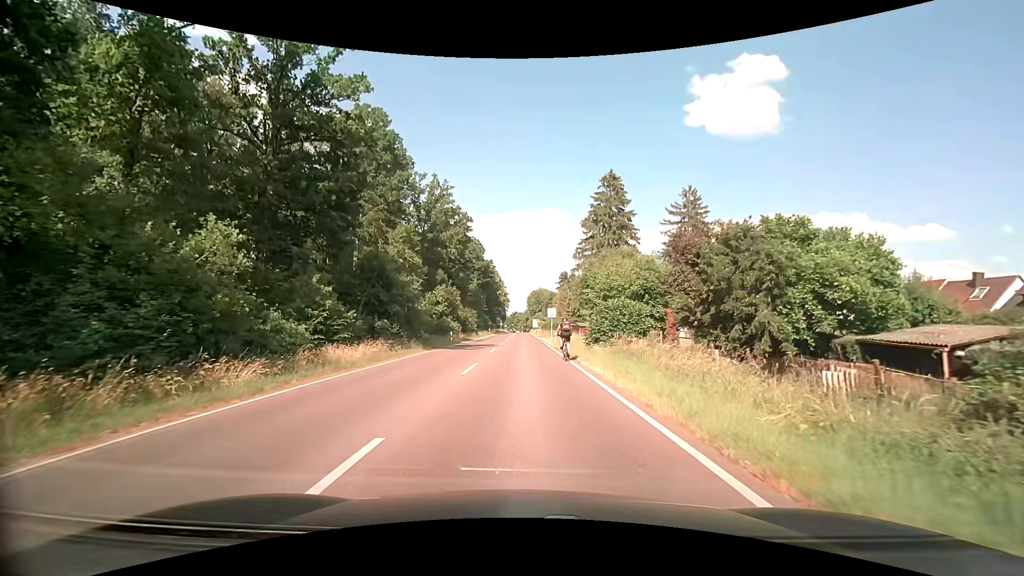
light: Day
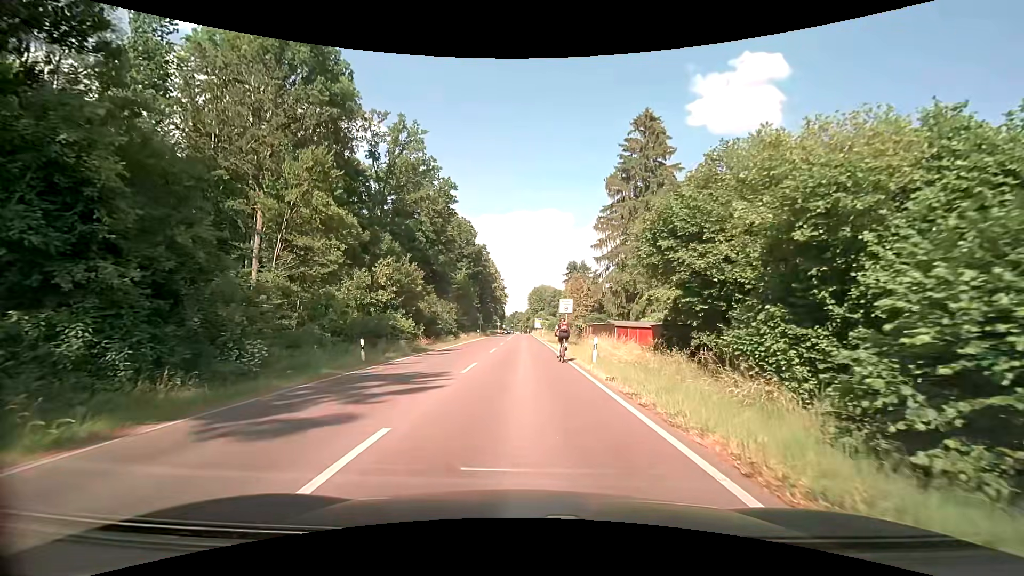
(-0.3, +23.6) m; -1°
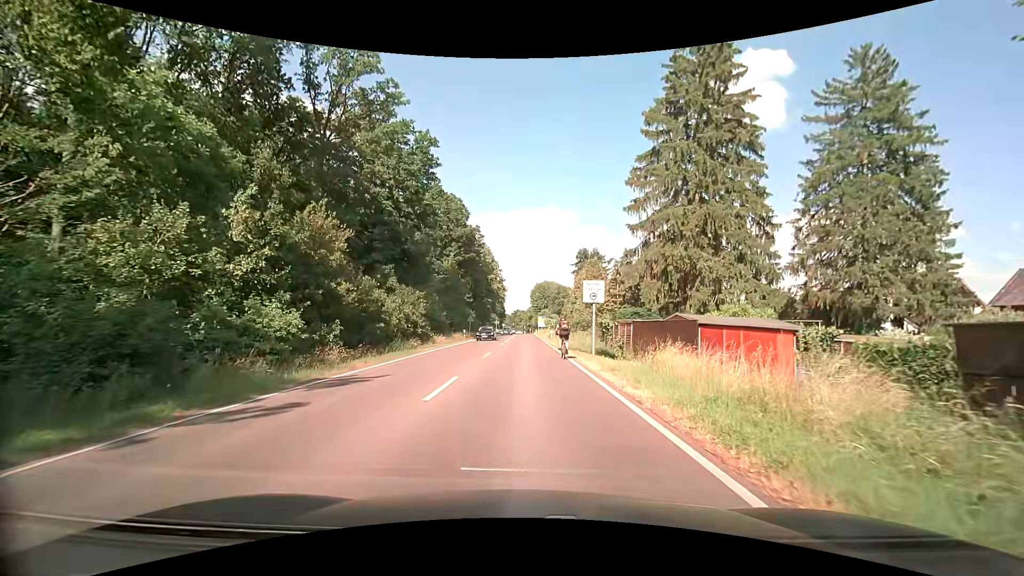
(0.0, +17.7) m; 0°
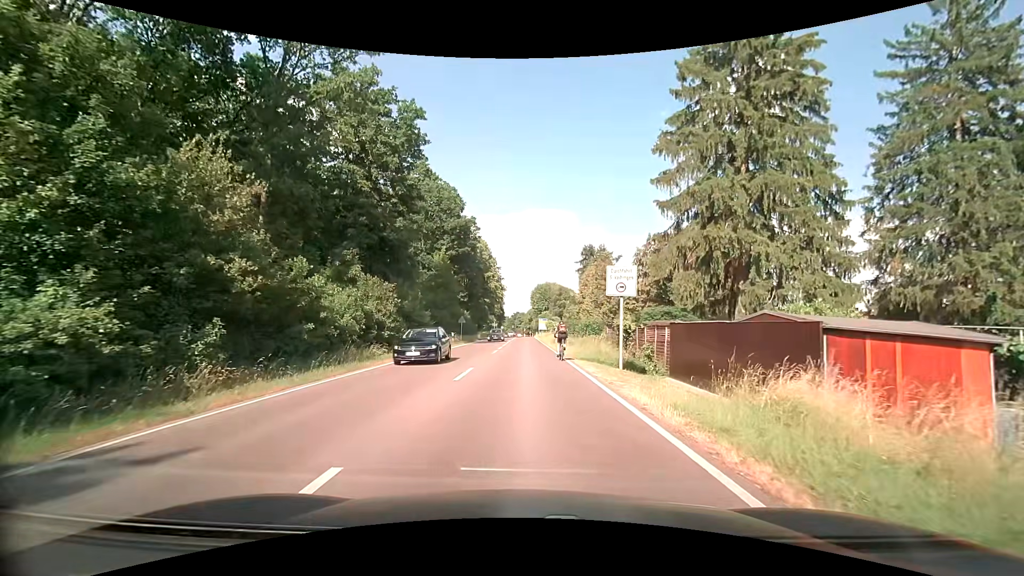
(0.0, +8.3) m; -1°
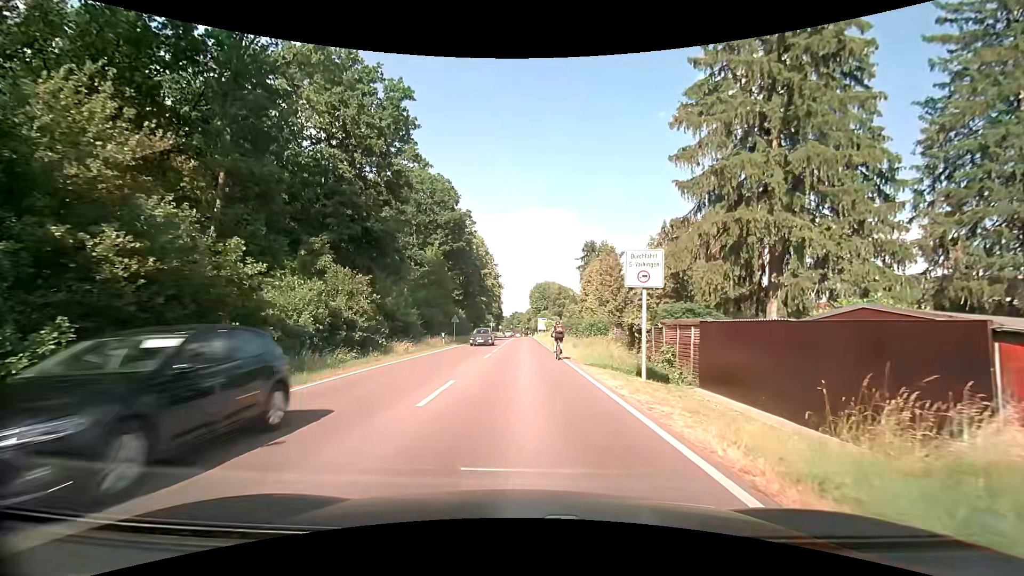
(+0.1, +4.3) m; +1°
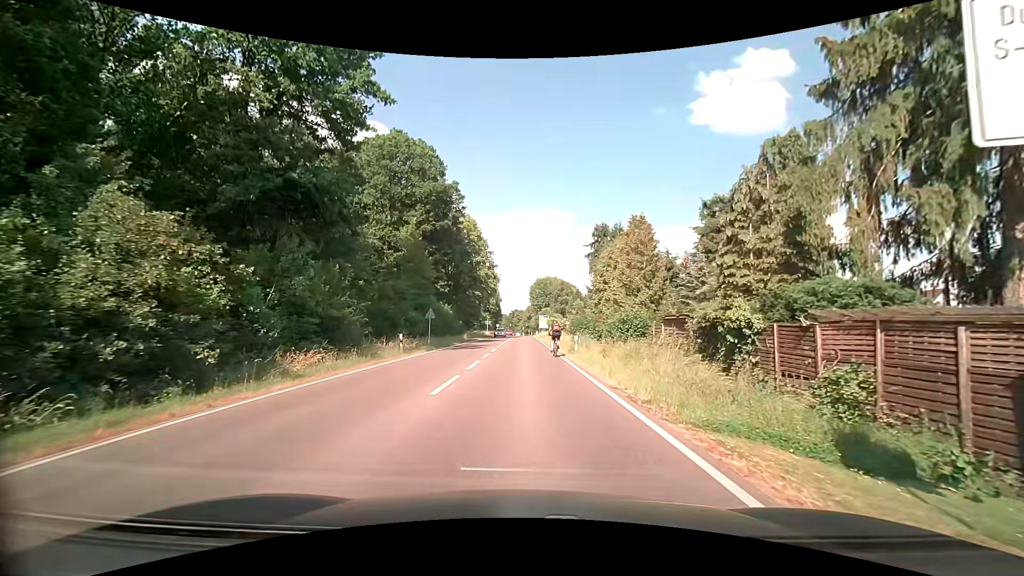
(0.0, +13.2) m; 0°
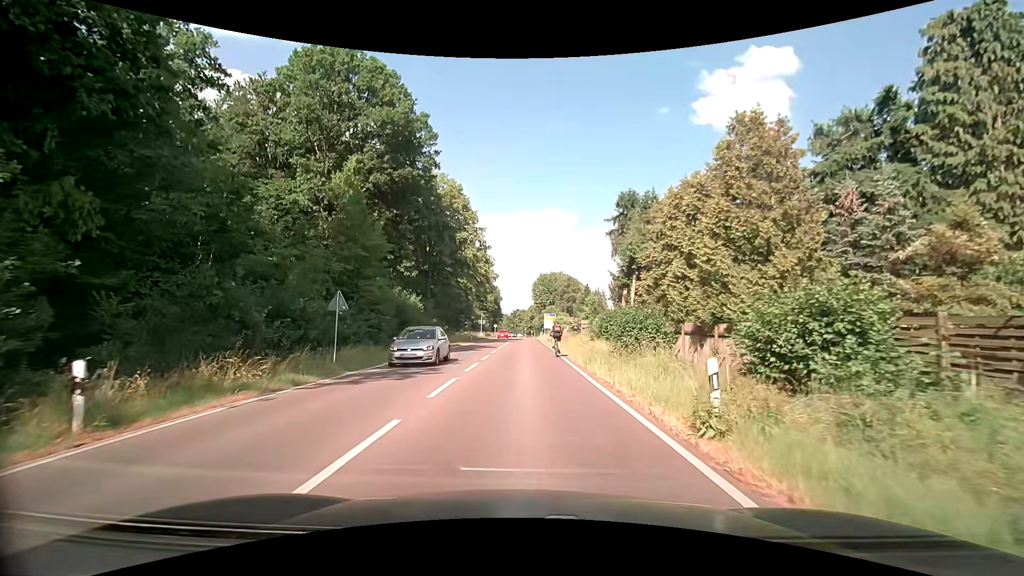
(-0.1, +18.6) m; 0°
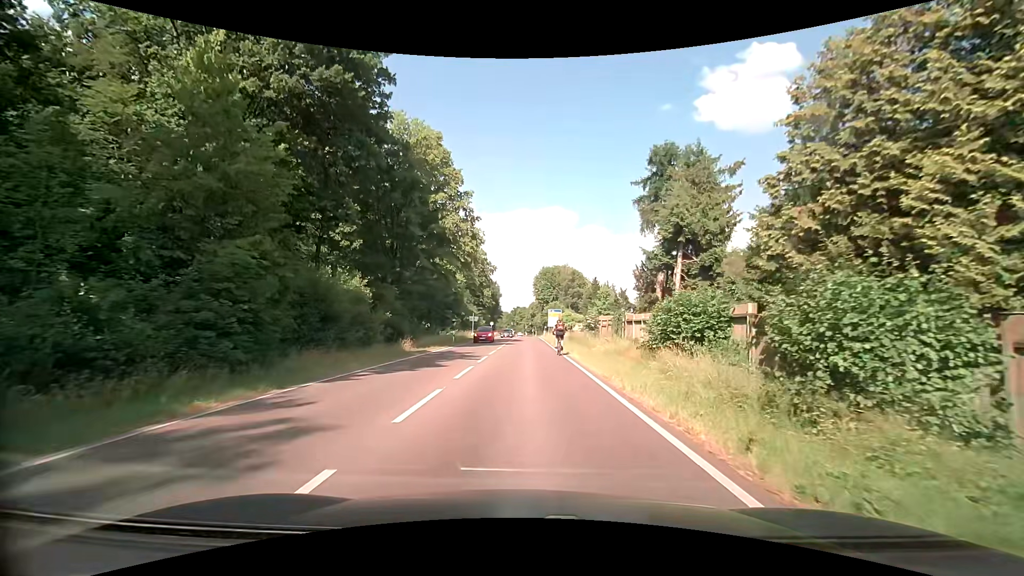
(0.0, +14.4) m; 0°
(0, +10) (0, +20) (0, +30) (0, +40) (0, +50) (0, +60) (0, +70) (0, +80) (0, +90) (0, +100) m
